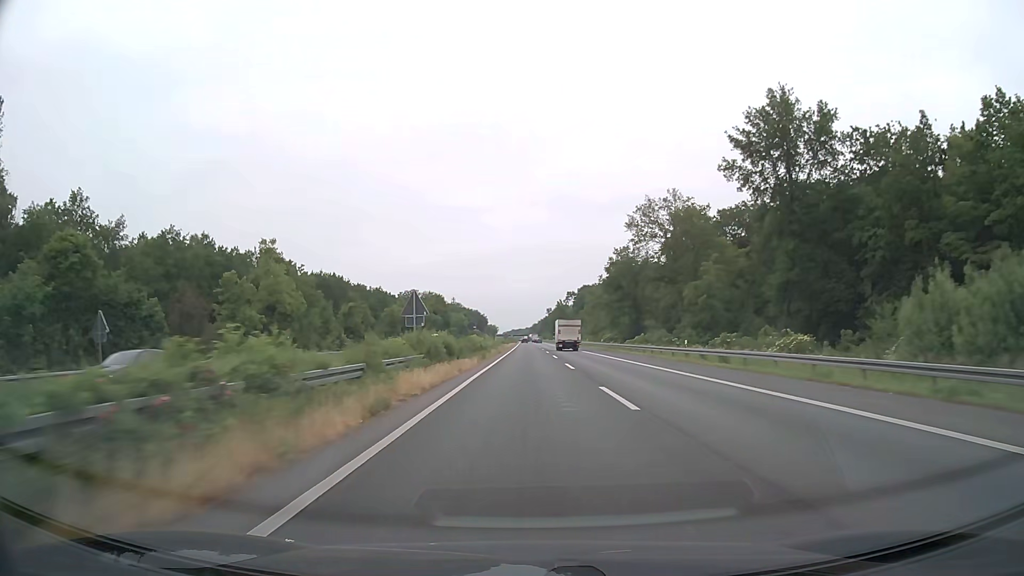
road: motorway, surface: asphalt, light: Day
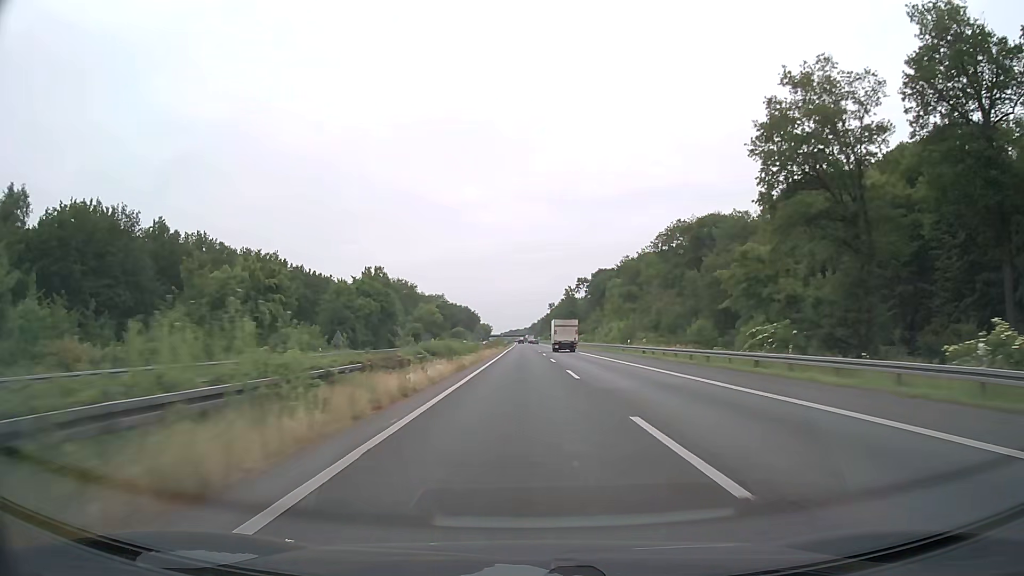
(-0.4, +78.9) m; 0°
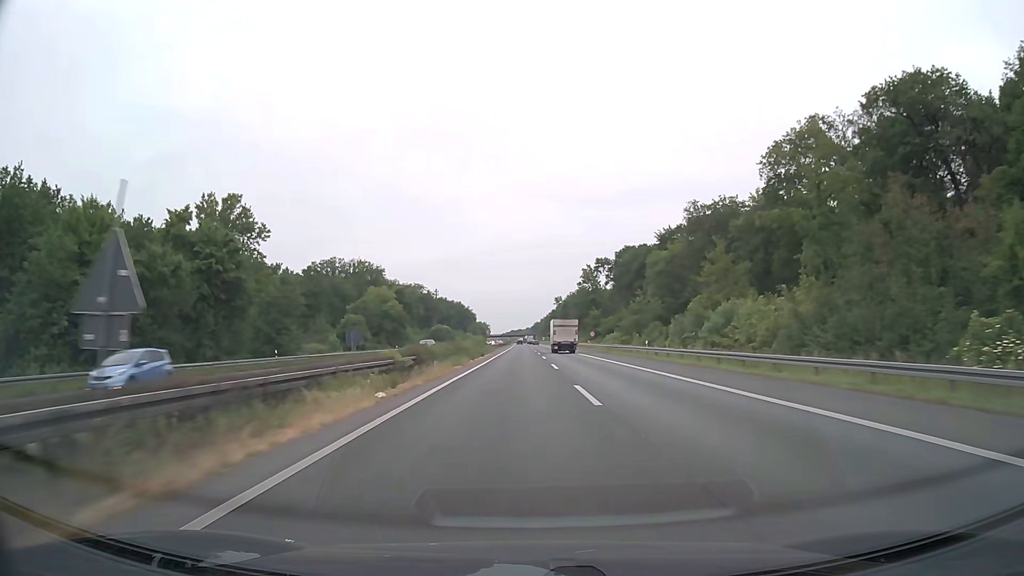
(0.0, +63.4) m; 0°
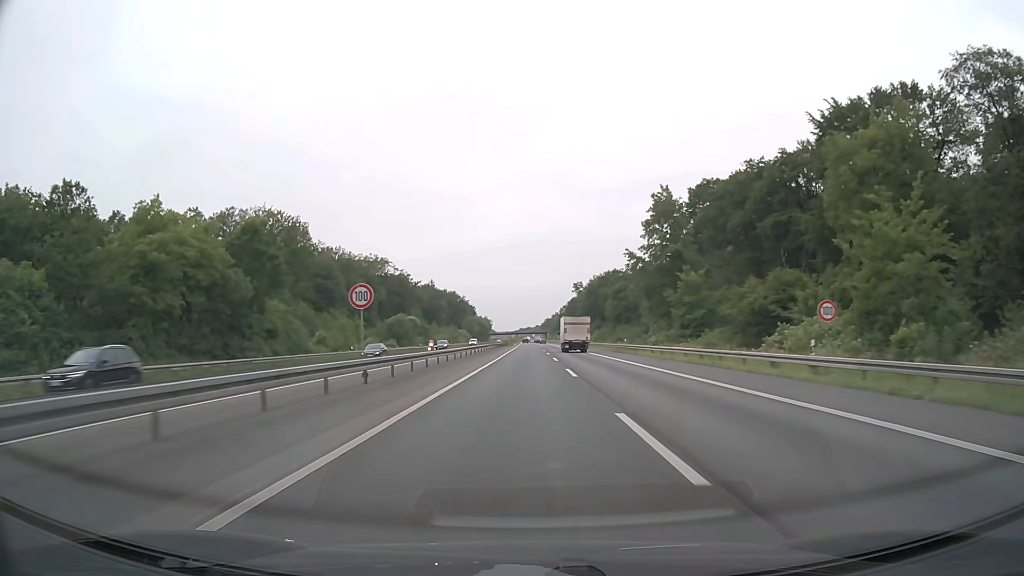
(-0.6, +79.2) m; -1°
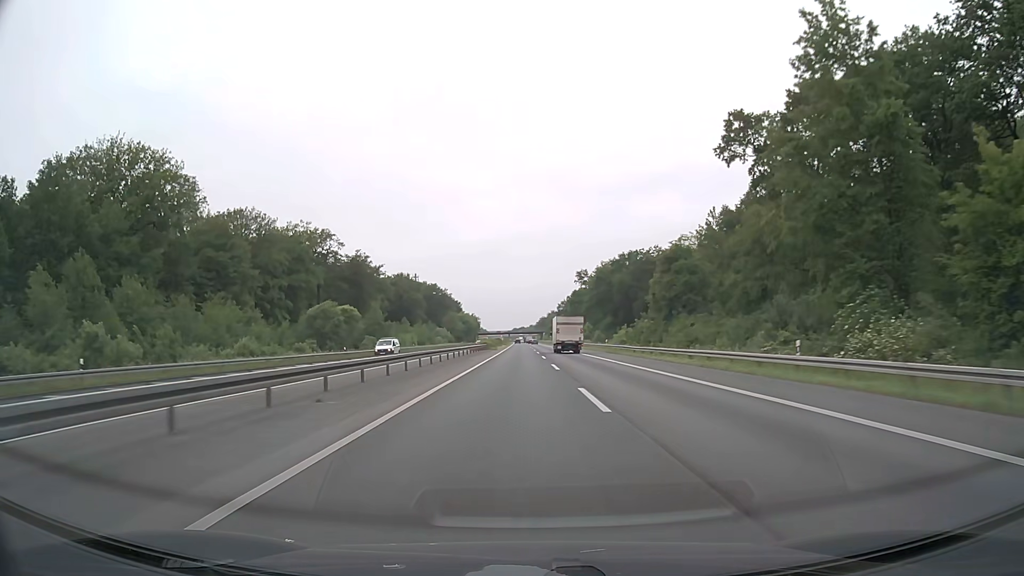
(+0.3, +47.5) m; +1°
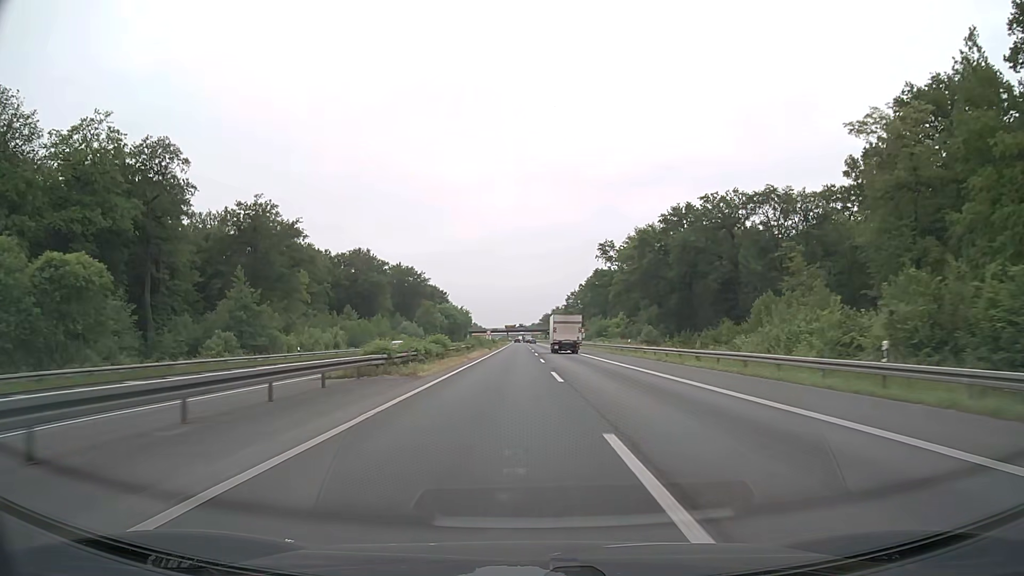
(-0.1, +63.4) m; 0°
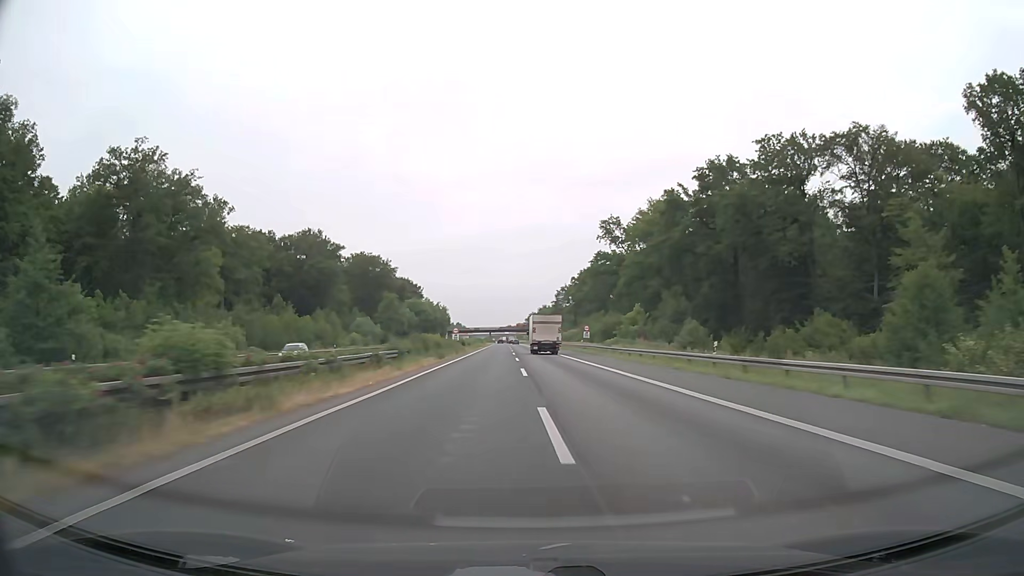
(0.0, +31.5) m; +1°
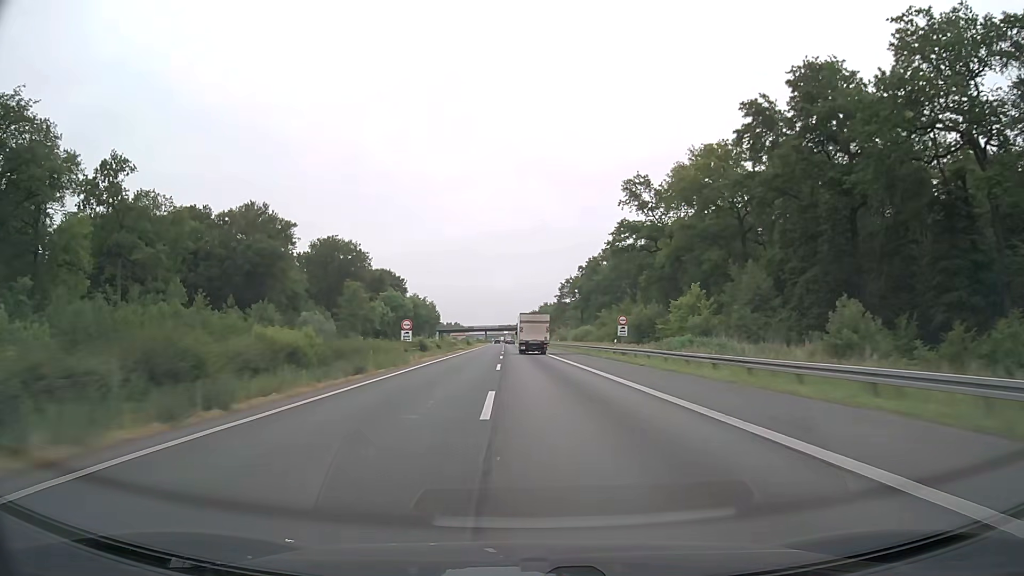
(+0.1, +31.6) m; 0°
(0, +10) (0, +20) (0, +30) (-1, +40) (-1, +50) (-1, +60) (-1, +70) (-2, +80) (-2, +90) (-2, +100) m
